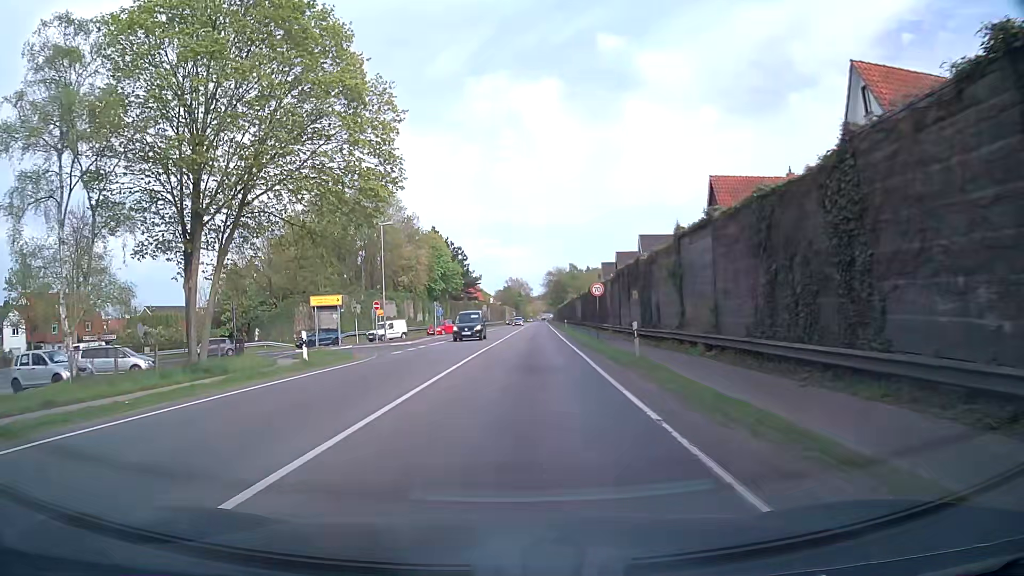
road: primary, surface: asphalt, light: Day
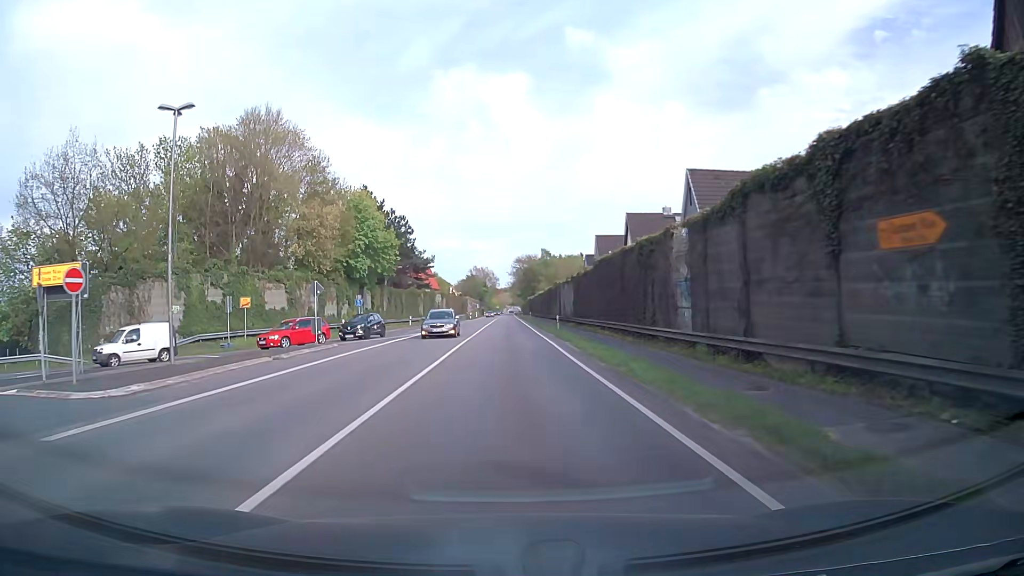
(+1.1, +30.0) m; +3°
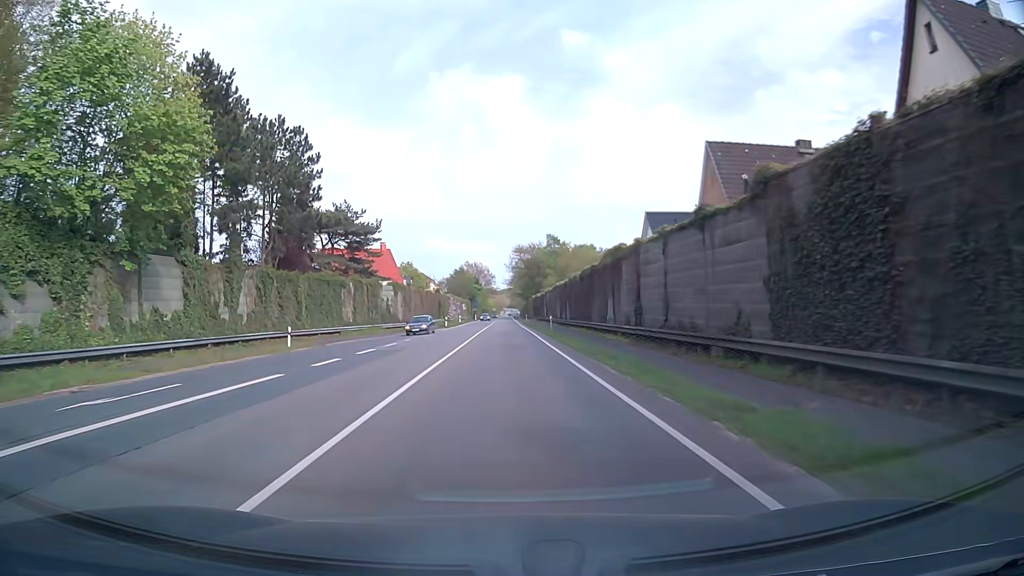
(-0.1, +45.1) m; 0°
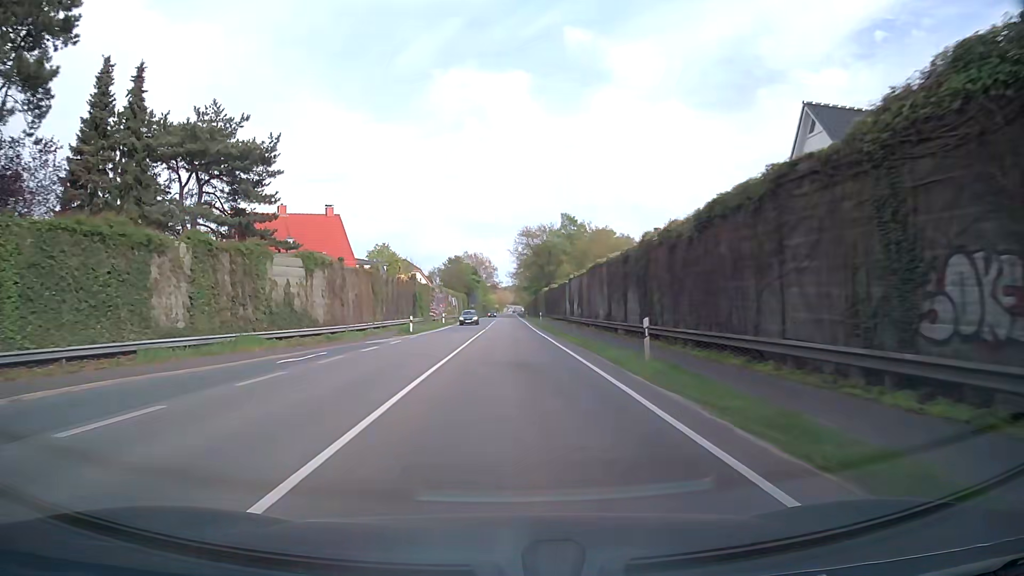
(-0.1, +30.5) m; 0°
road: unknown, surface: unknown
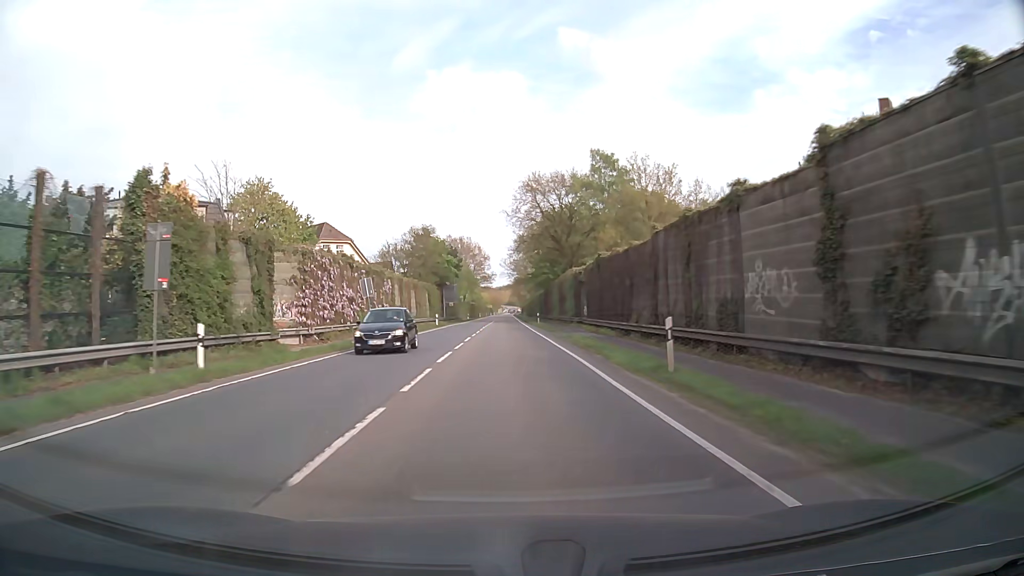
(+0.2, +53.0) m; 0°
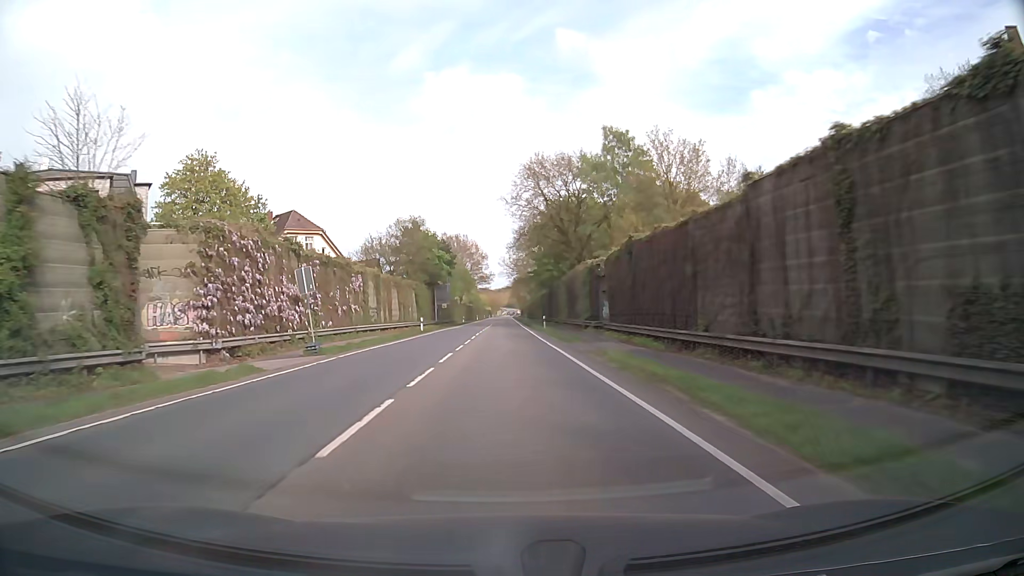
(0.0, +10.9) m; 0°
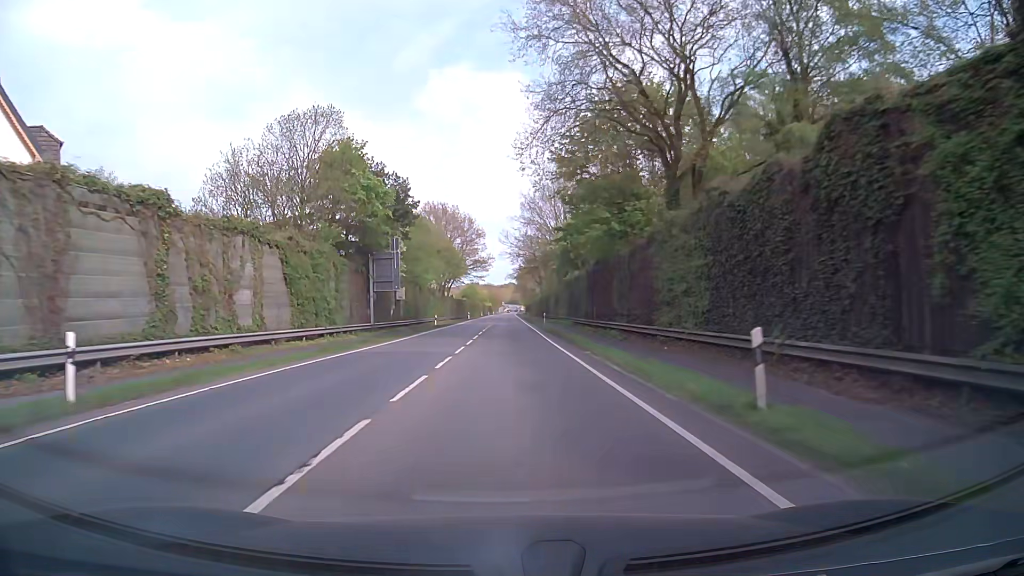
(0.0, +43.8) m; 0°
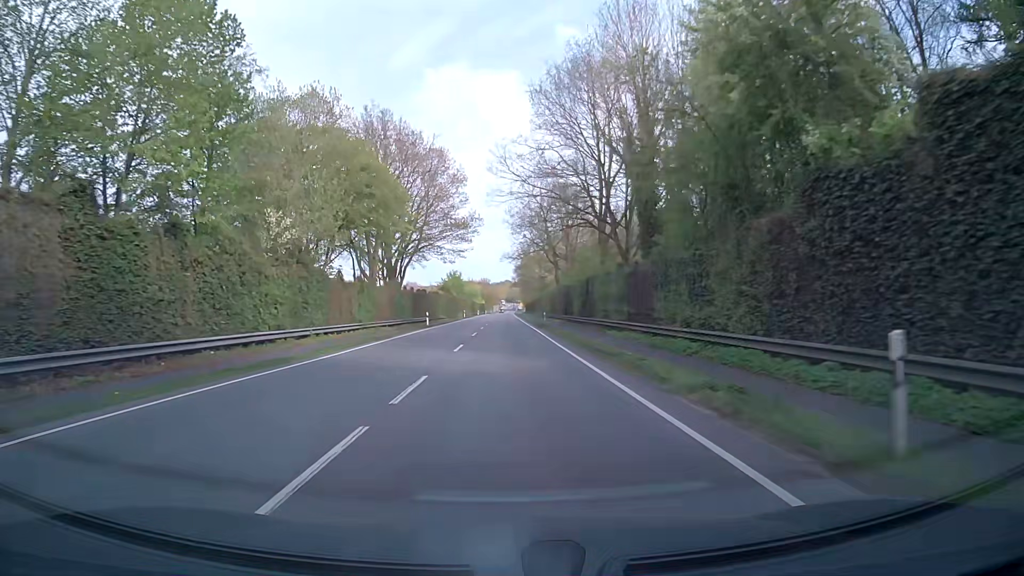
(+0.1, +54.3) m; 0°
(0, +10) (0, +20) (0, +30) (0, +40) (0, +50) (0, +60) (0, +70) (0, +80) (0, +90) (0, +100) m
